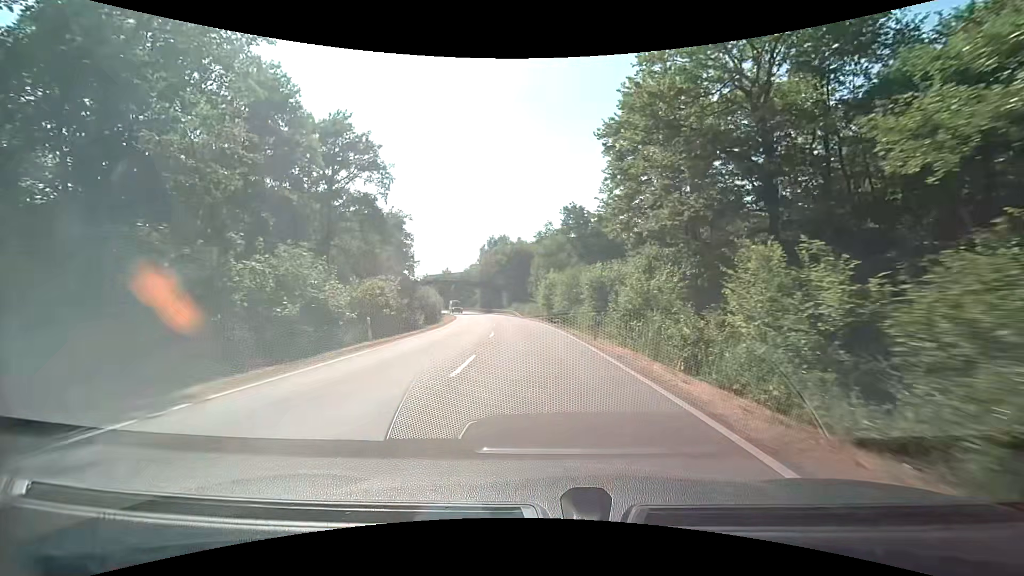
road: secondary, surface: asphalt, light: Day
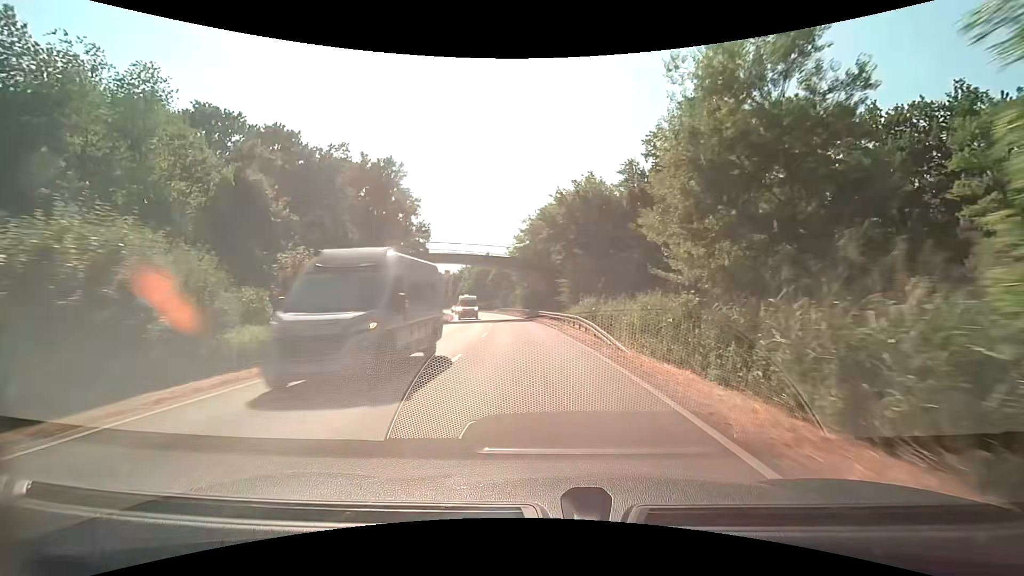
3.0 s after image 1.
(-2.7, +48.3) m; -7°
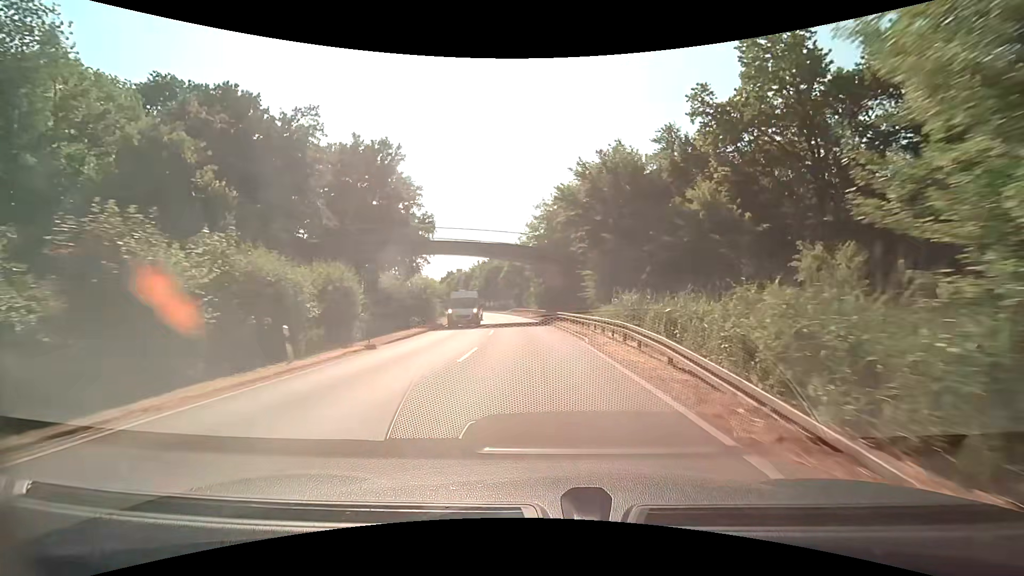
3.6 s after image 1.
(-0.2, +9.6) m; -2°
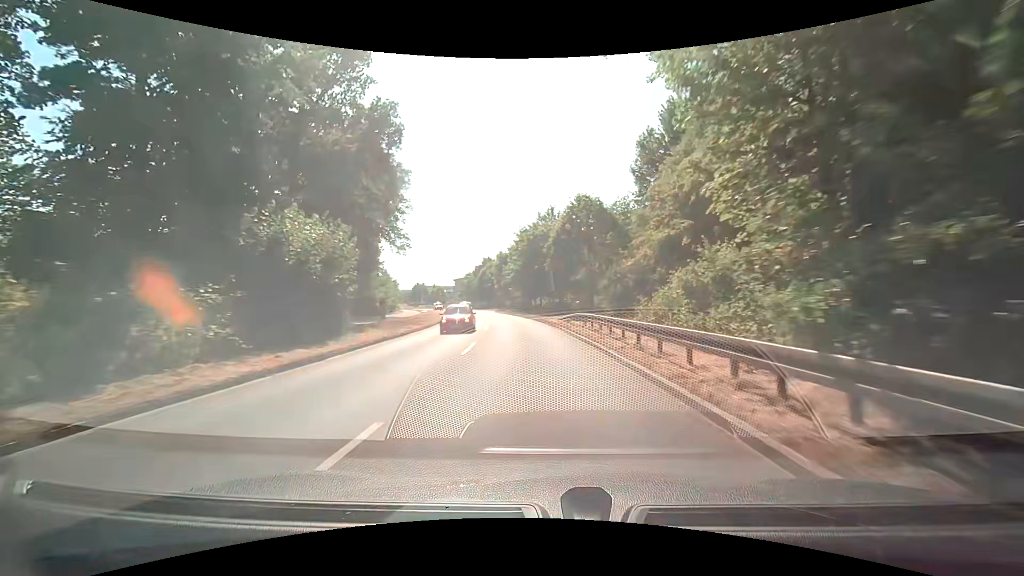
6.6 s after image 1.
(-2.9, +46.4) m; -7°
(0, +10) (0, +20) (-1, +30) (-2, +40) (-4, +50) (-5, +60) (-7, +70) (-9, +79) (-11, +89) (-14, +99) m
